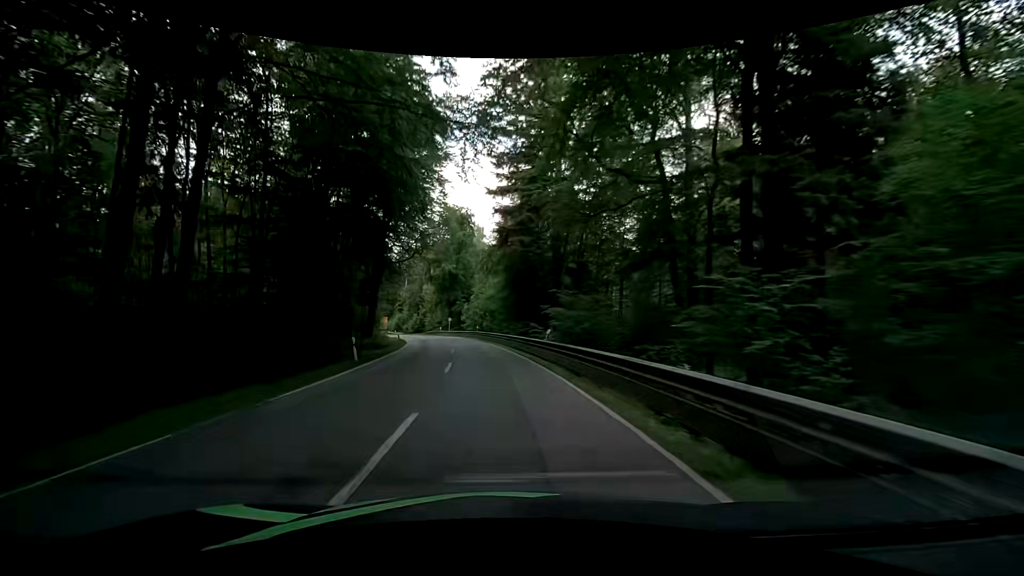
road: secondary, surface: asphalt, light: Day
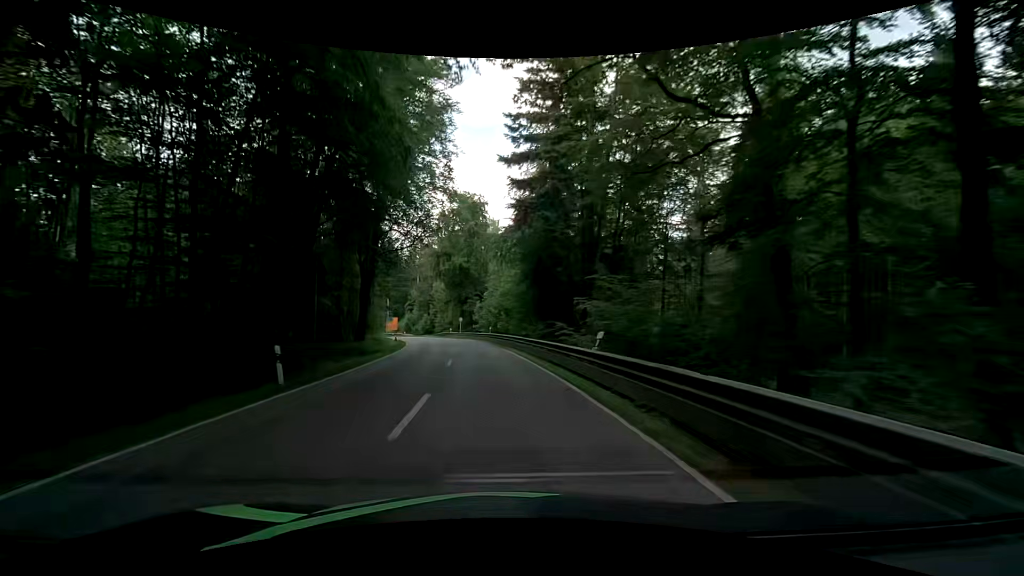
(-0.1, +8.8) m; -2°
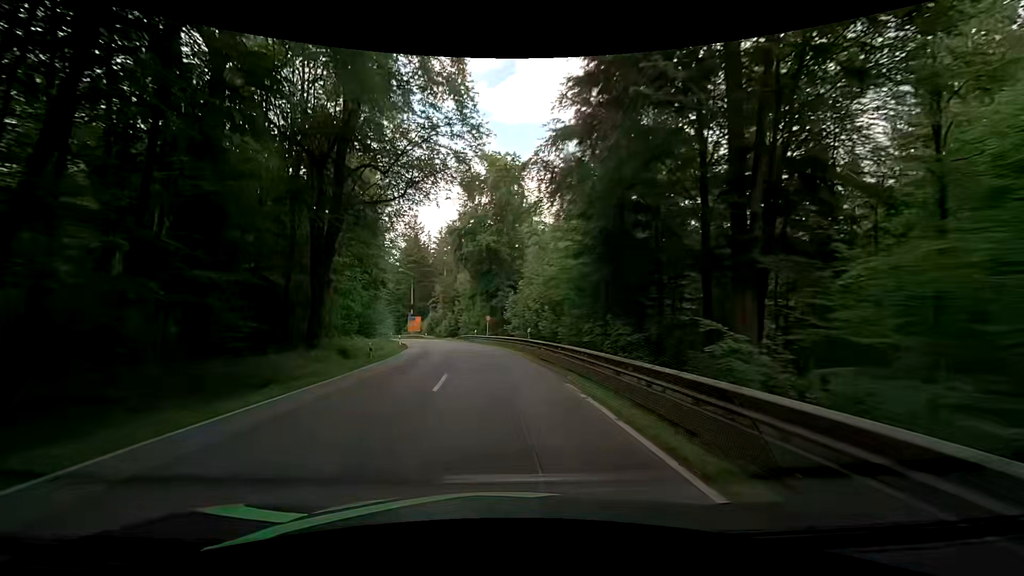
(-0.9, +17.6) m; -4°
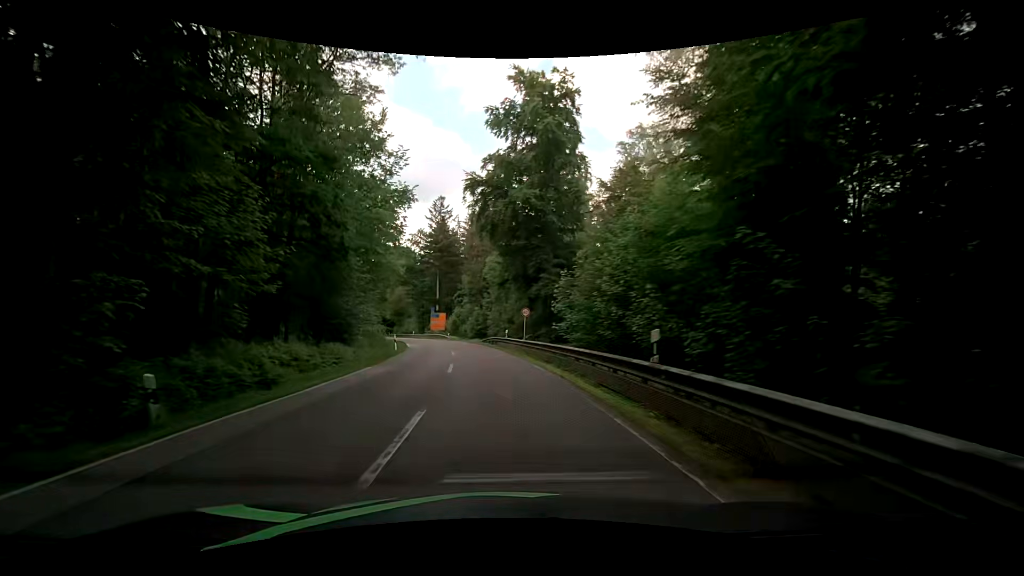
(-0.7, +17.6) m; -5°
